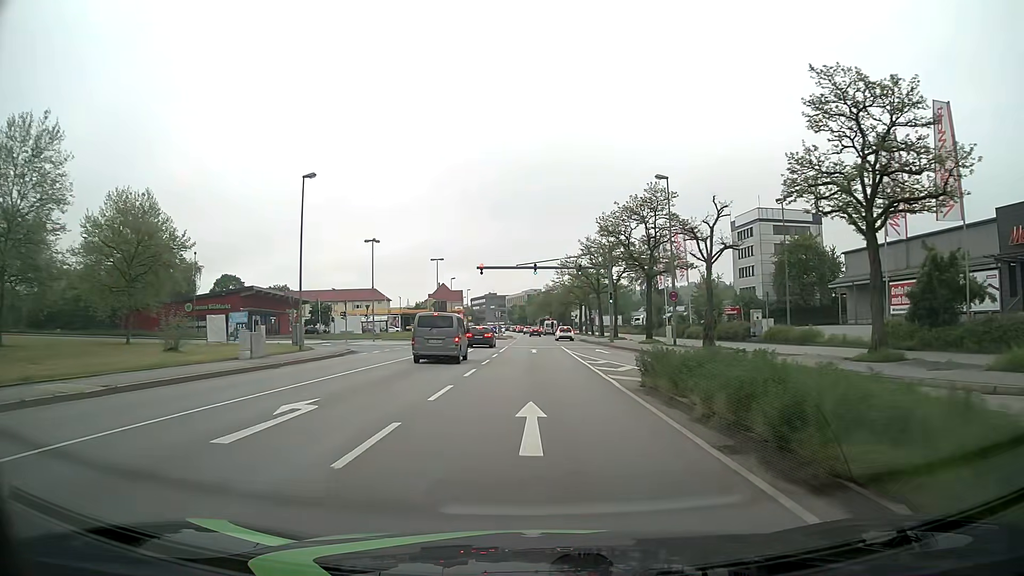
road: primary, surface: asphalt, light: Day
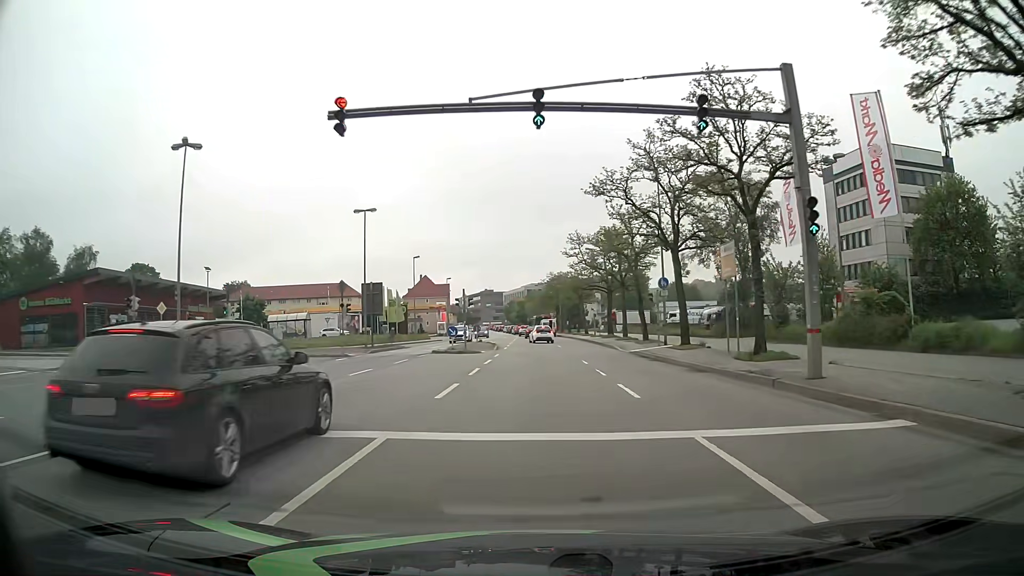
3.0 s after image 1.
(0.0, +38.3) m; 0°
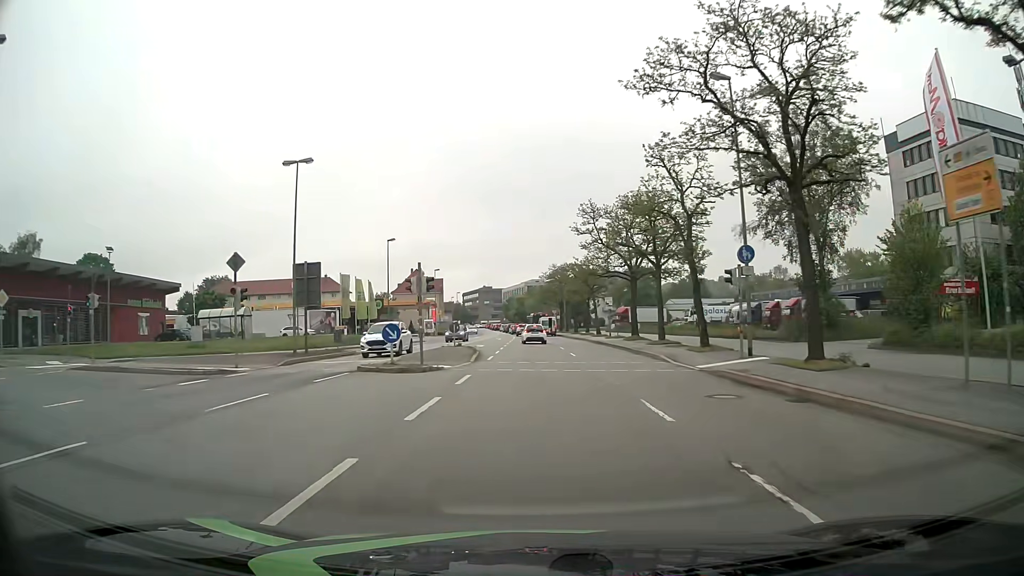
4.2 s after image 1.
(0.0, +15.2) m; 0°
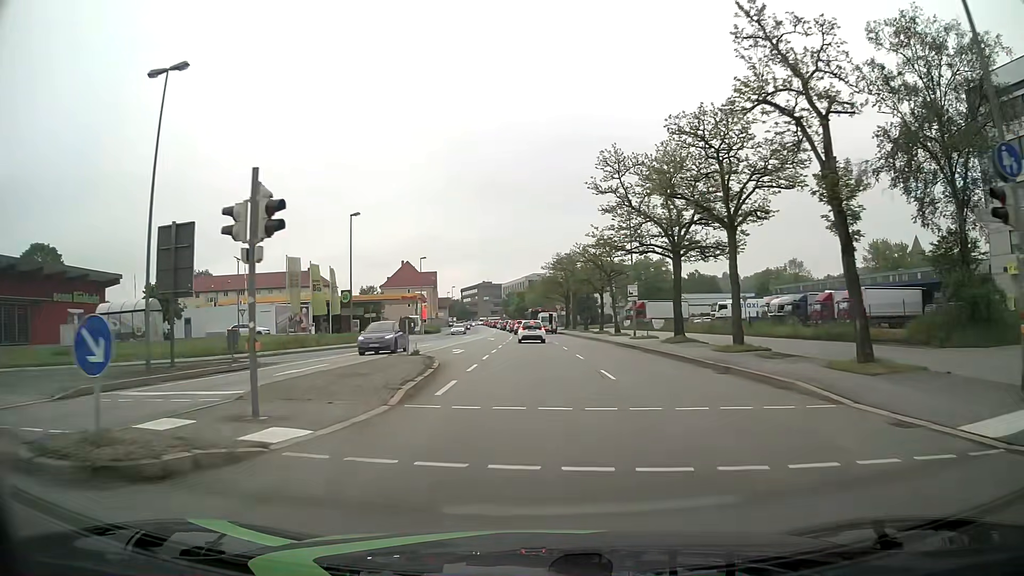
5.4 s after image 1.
(-0.1, +14.3) m; 0°
